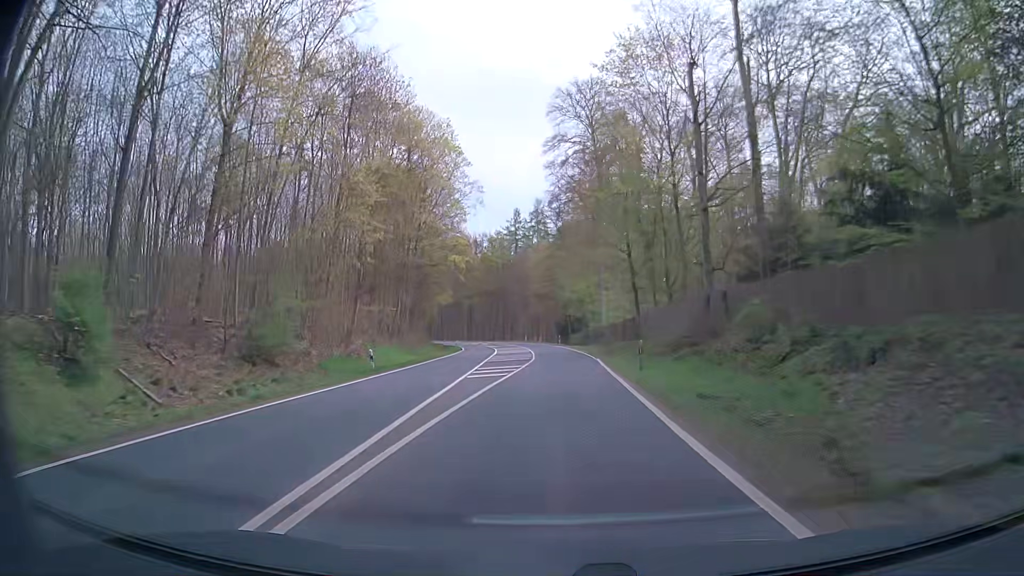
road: secondary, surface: asphalt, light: Day
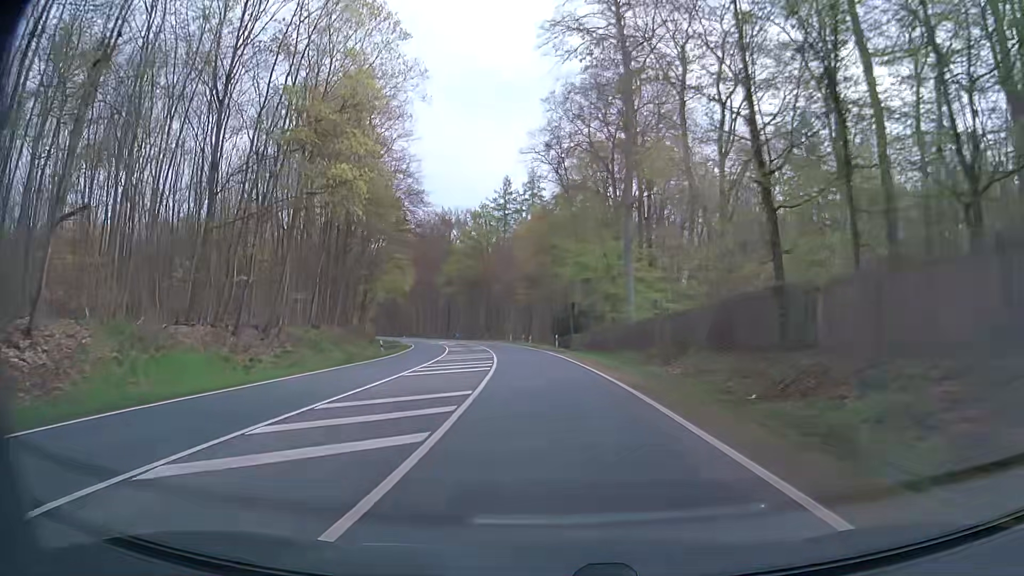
(0.0, +32.2) m; 0°
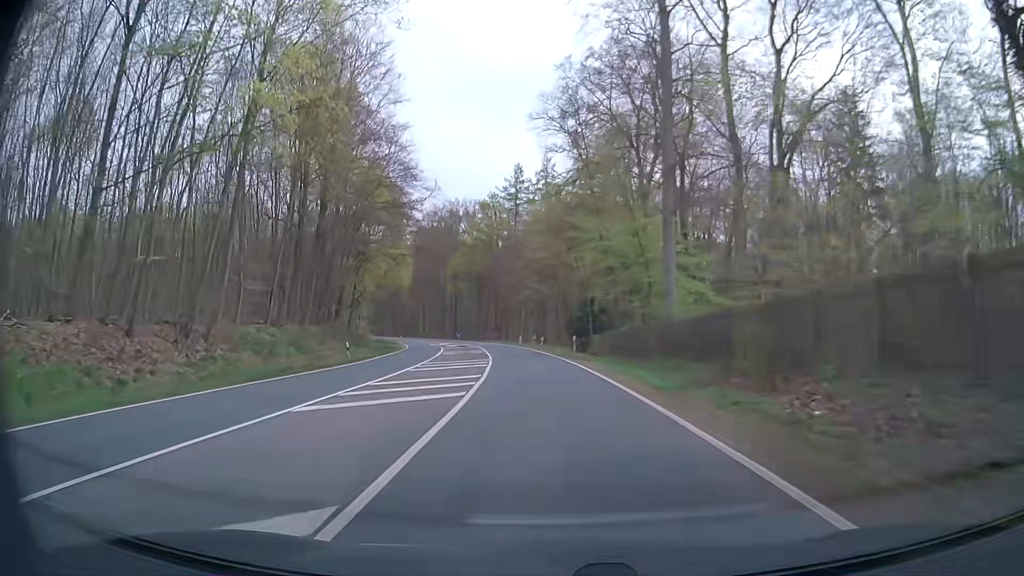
(-0.2, +10.7) m; -2°
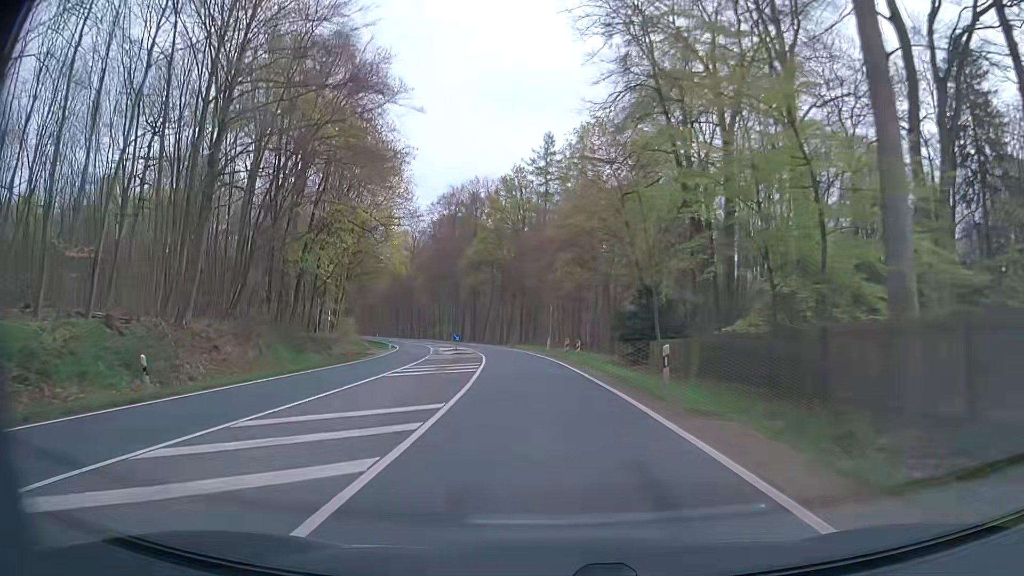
(-0.5, +21.4) m; -3°
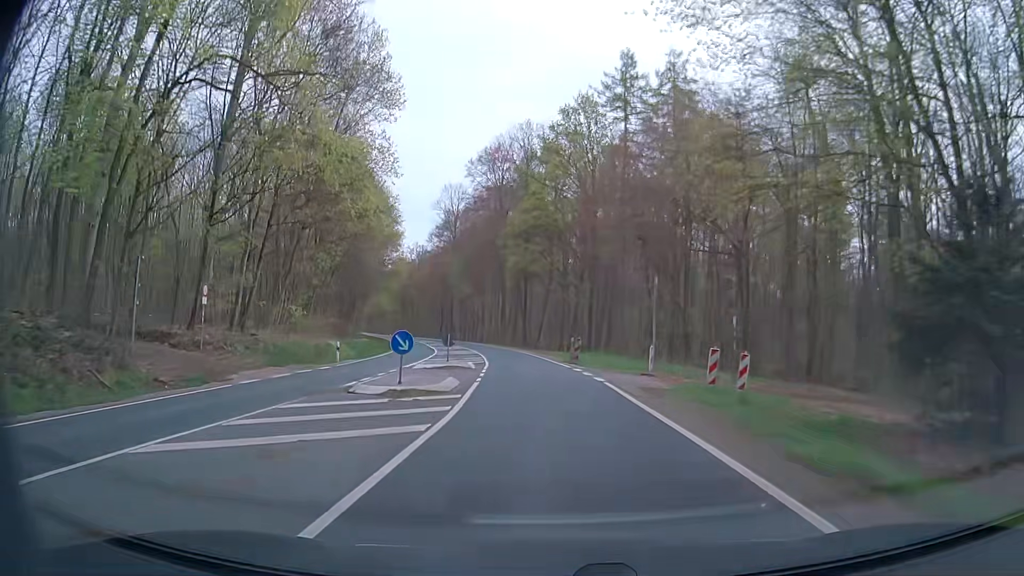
(-1.6, +32.1) m; -6°
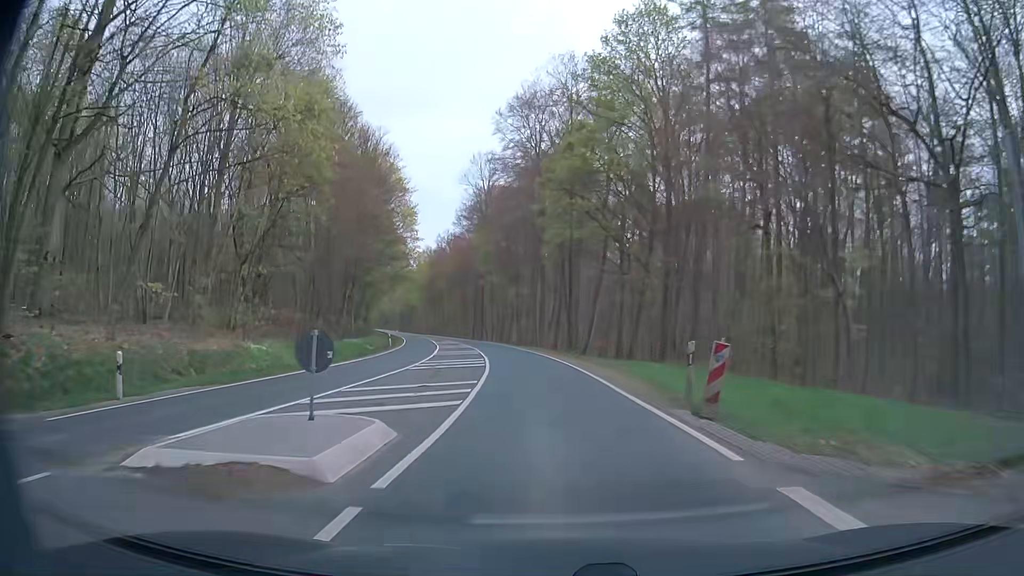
(-0.6, +21.5) m; -4°
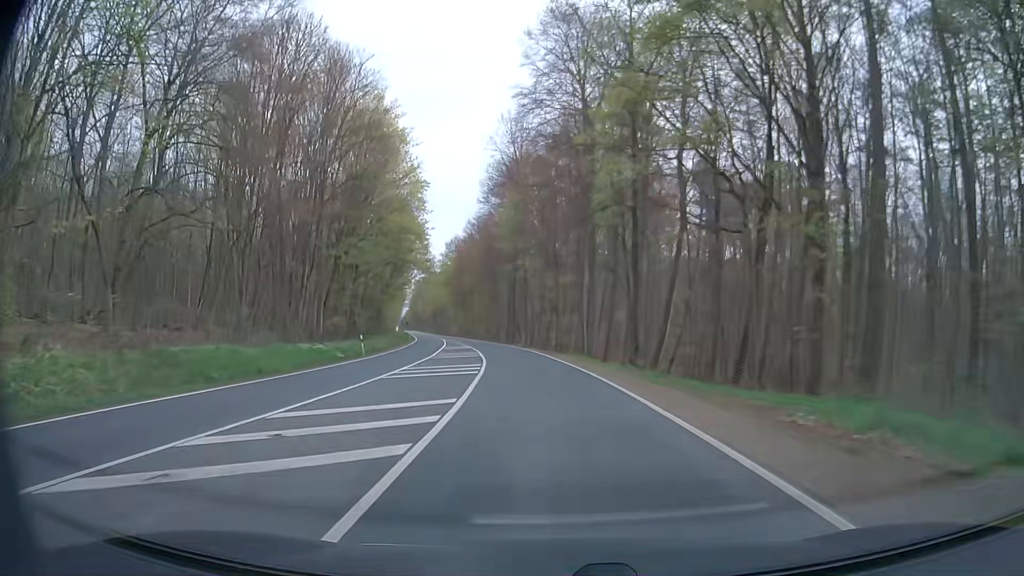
(-0.7, +21.6) m; -4°
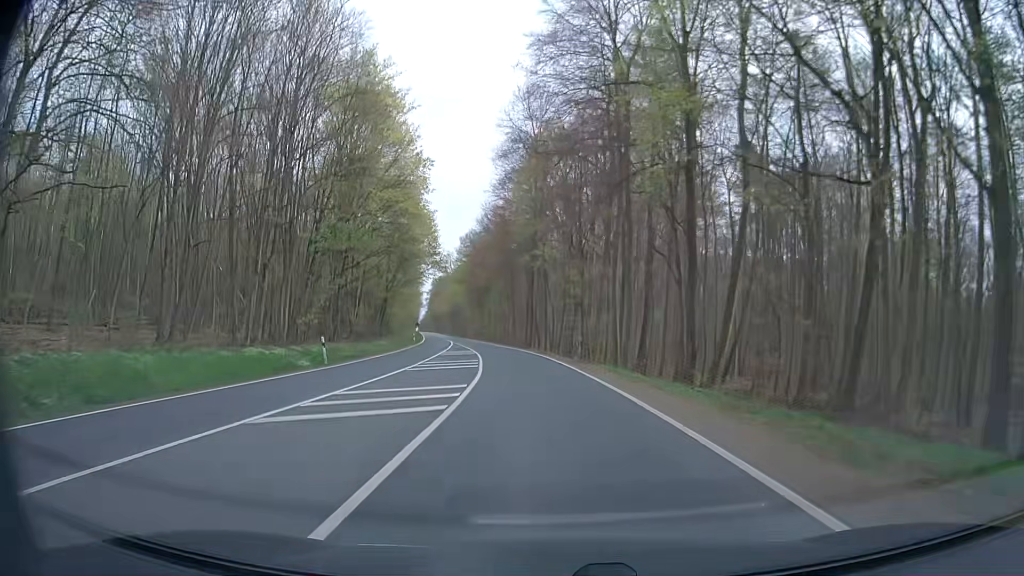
(-0.2, +10.8) m; -2°
(0, +10) (-1, +20) (-1, +30) (-2, +40) (-4, +50) (-6, +60) (-8, +69) (-10, +79) (-12, +89) (-14, +99) m
